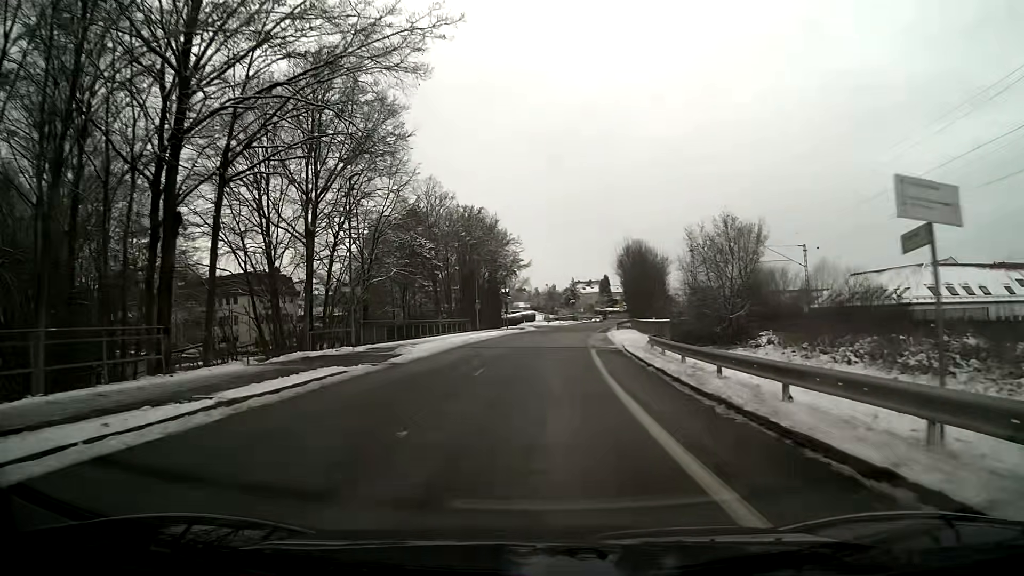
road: unclassified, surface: asphalt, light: Day
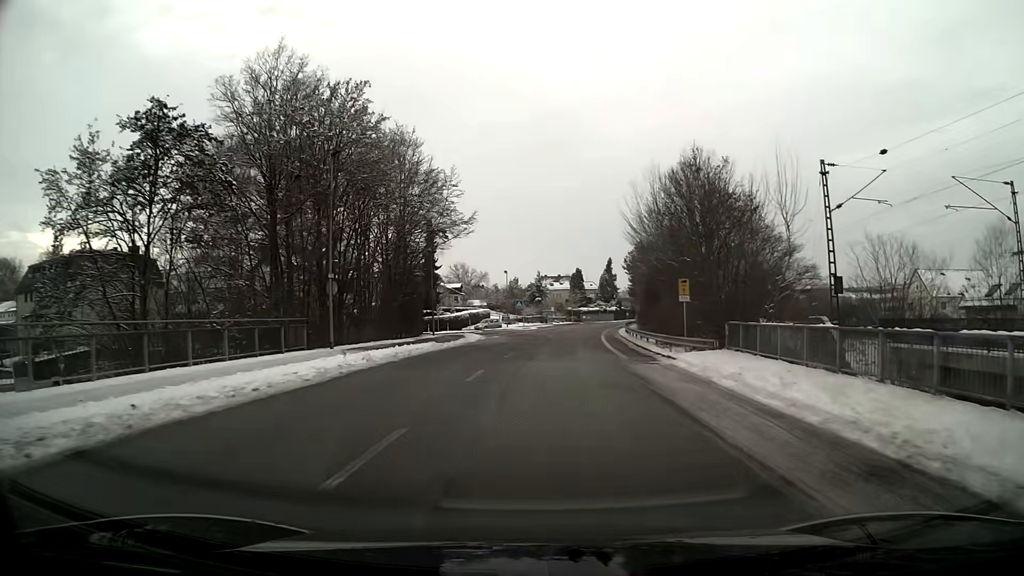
(+1.2, +39.1) m; +3°
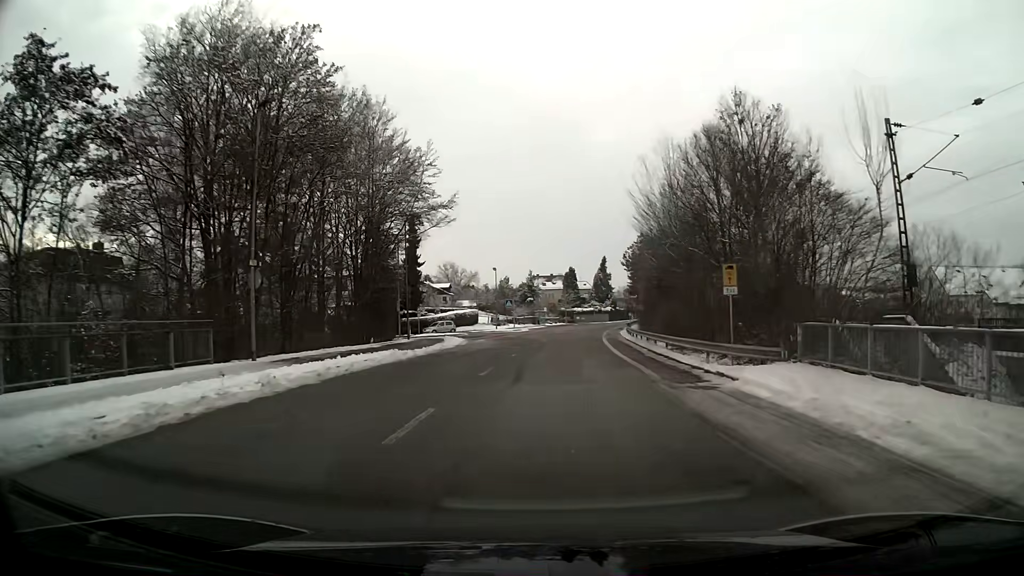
(0.0, +7.2) m; +1°
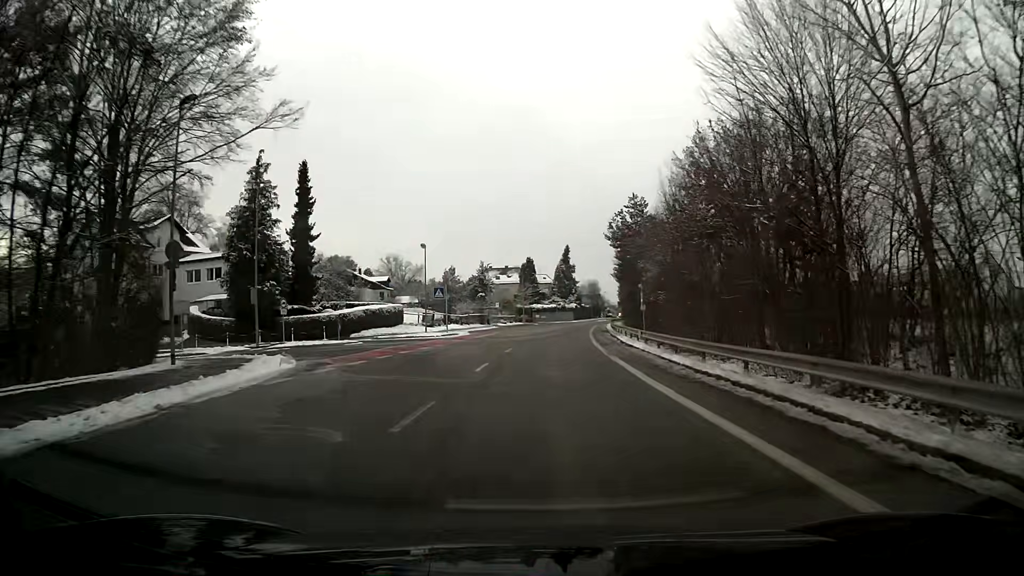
(+0.8, +26.2) m; +4°
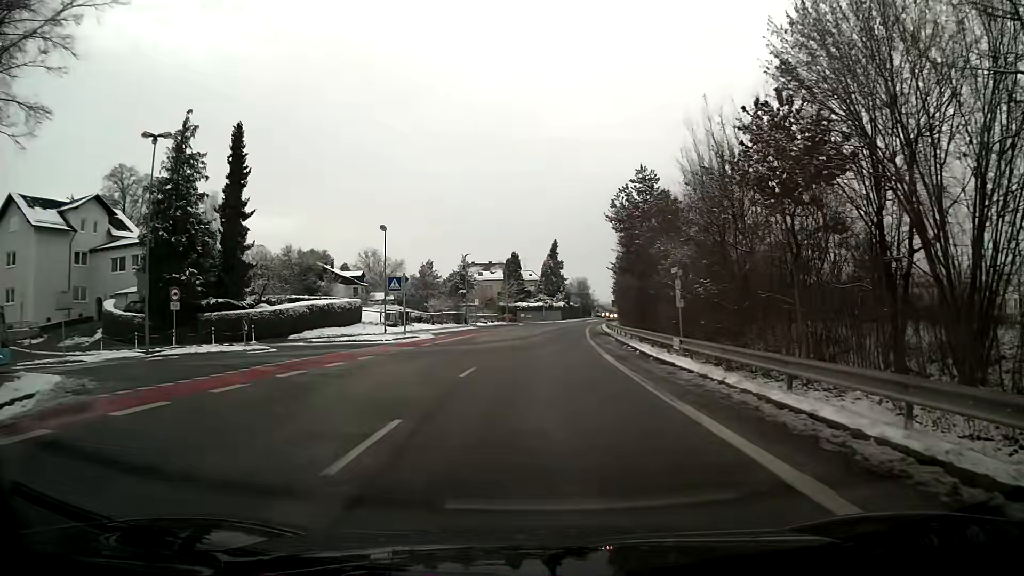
(+0.2, +11.2) m; +1°
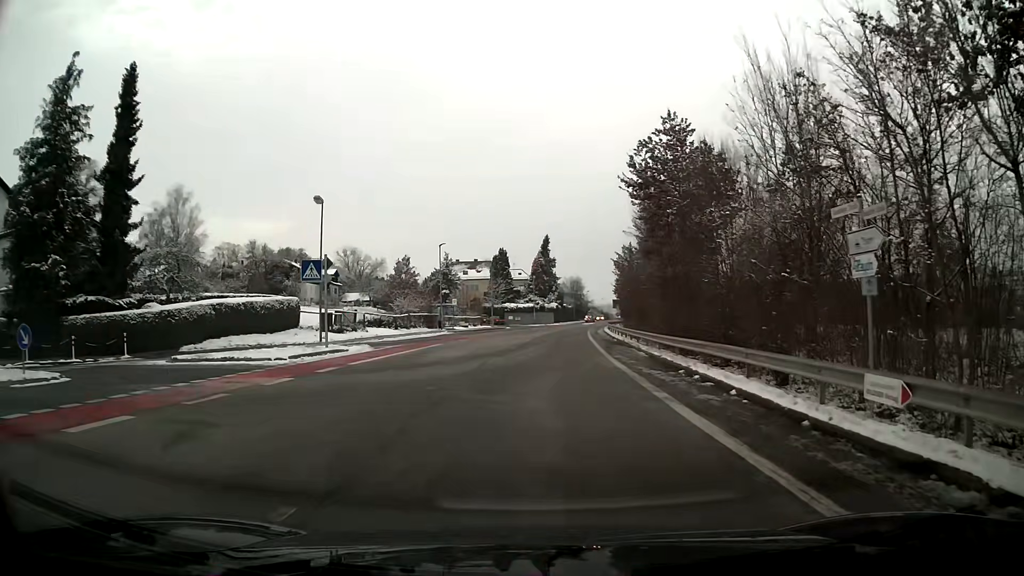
(+0.1, +13.3) m; +1°
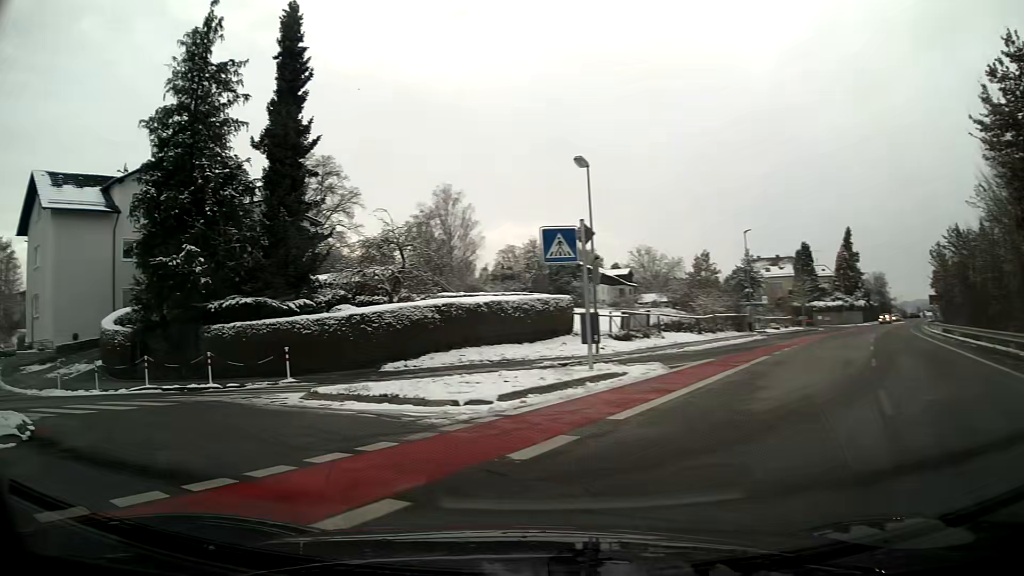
(-2.2, +10.0) m; -31°
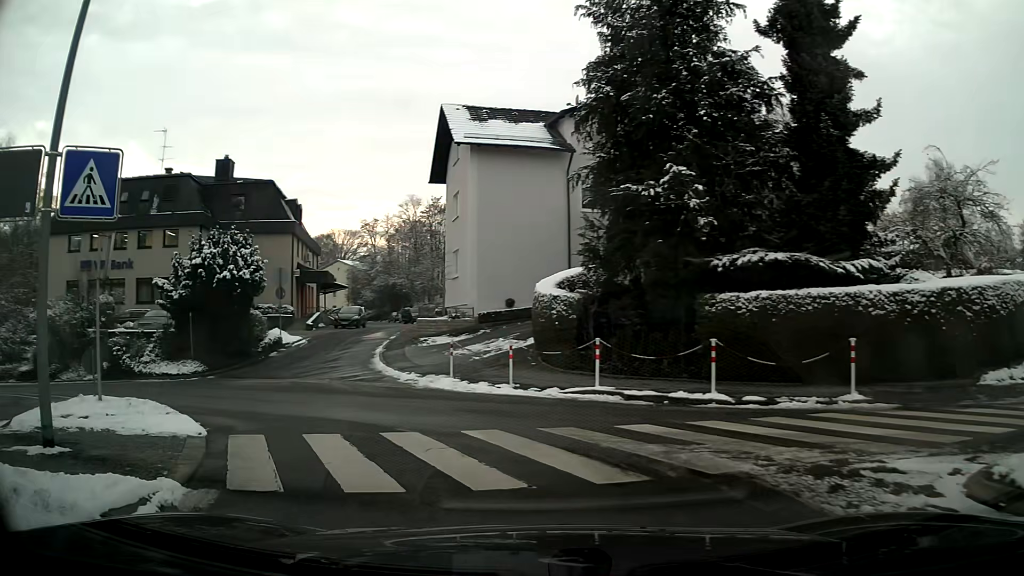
(-3.2, +8.5) m; -39°
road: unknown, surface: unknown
(-2, +10) (-5, +19) (-6, +29) (-6, +39) (-6, +49) (-8, +59) (-11, +68) (-14, +78) (-16, +88) (-20, +97) m
